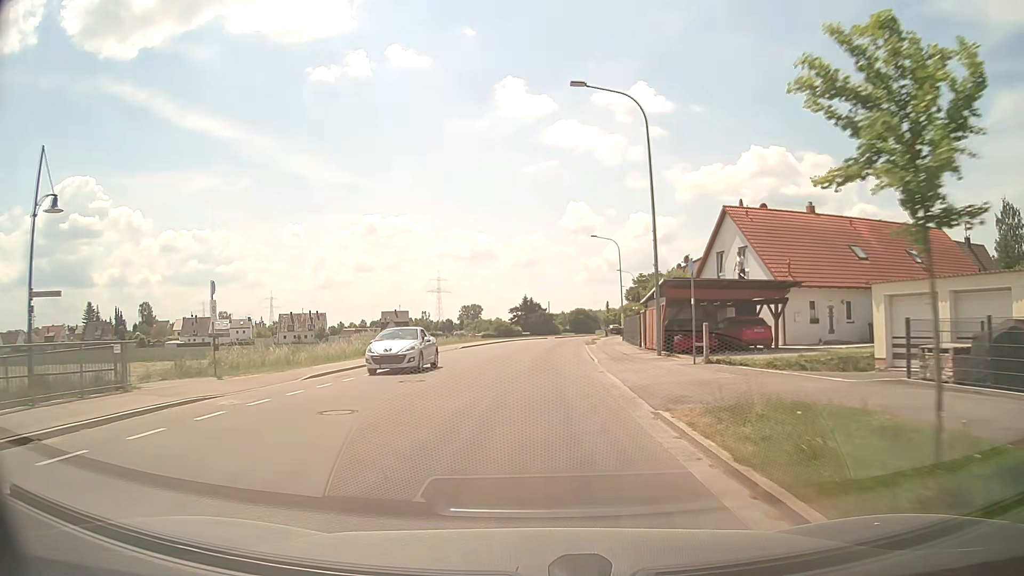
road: tertiary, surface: asphalt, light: Day
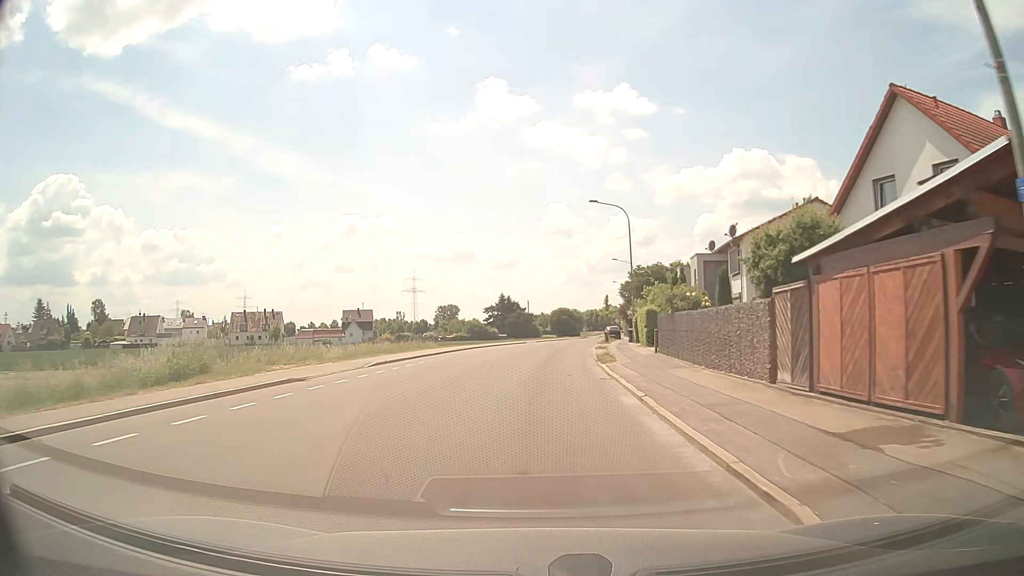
(+0.3, +21.0) m; +2°
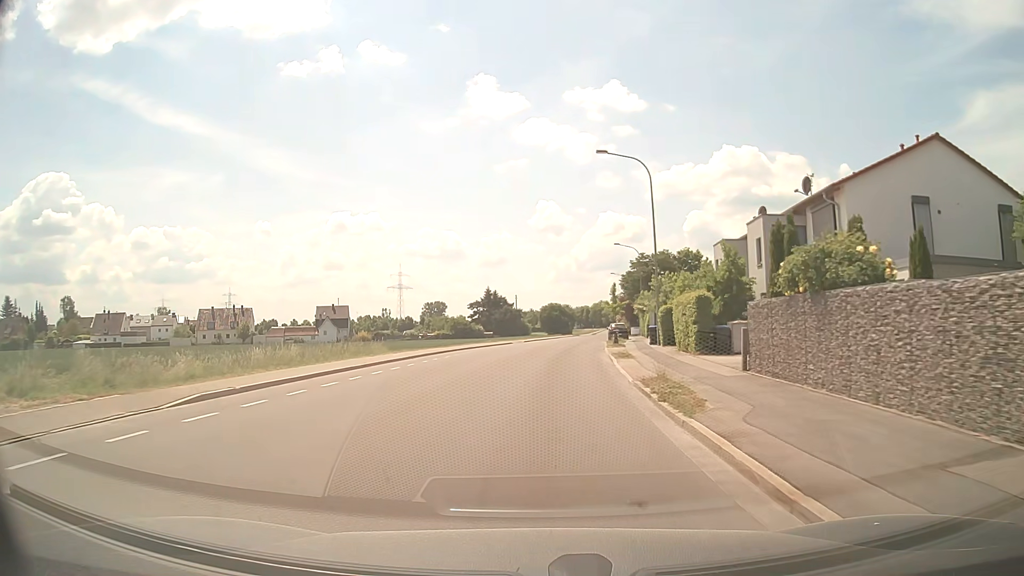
(+0.1, +14.1) m; +1°
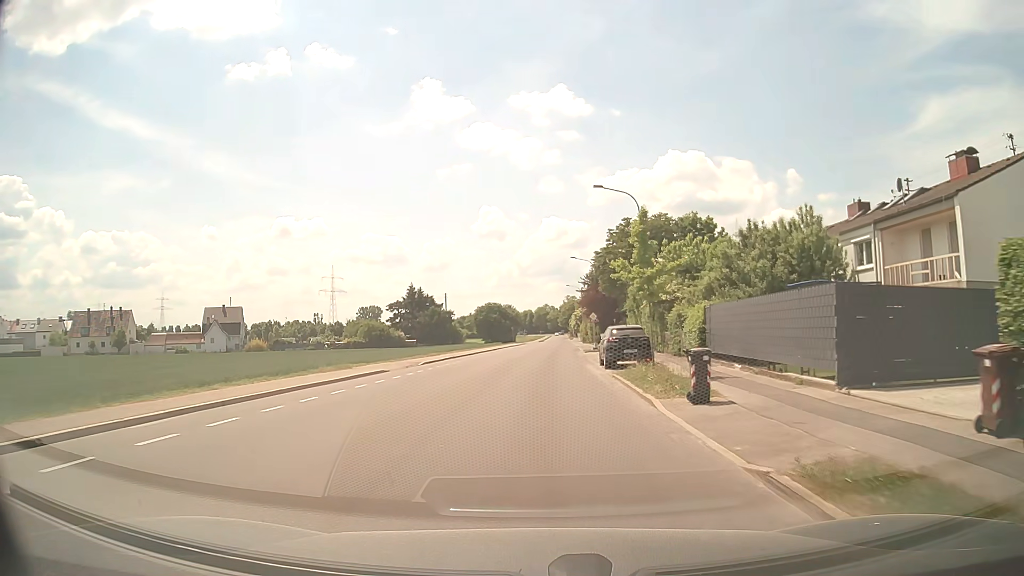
(+1.4, +34.4) m; +5°
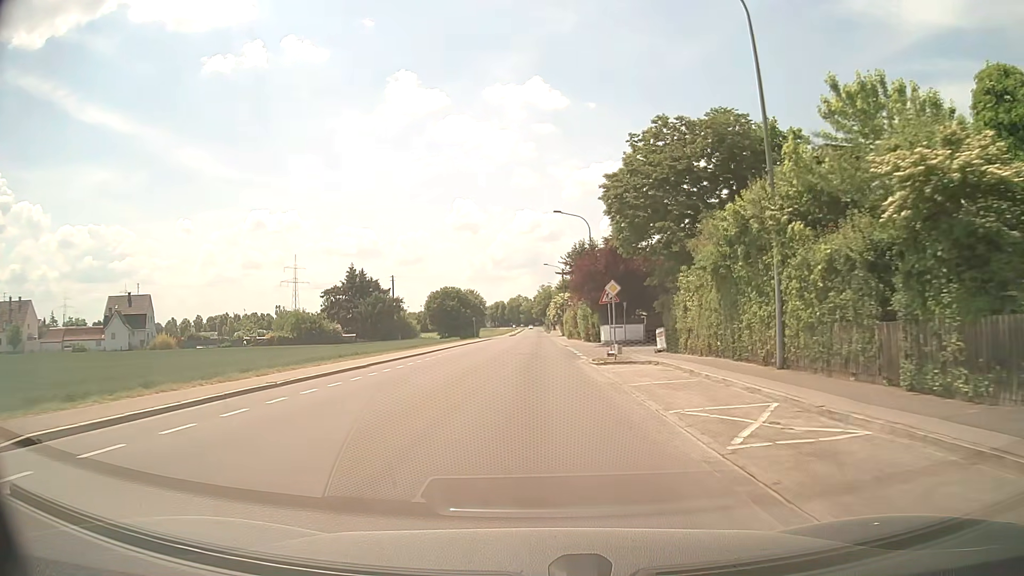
(+0.6, +28.1) m; +2°
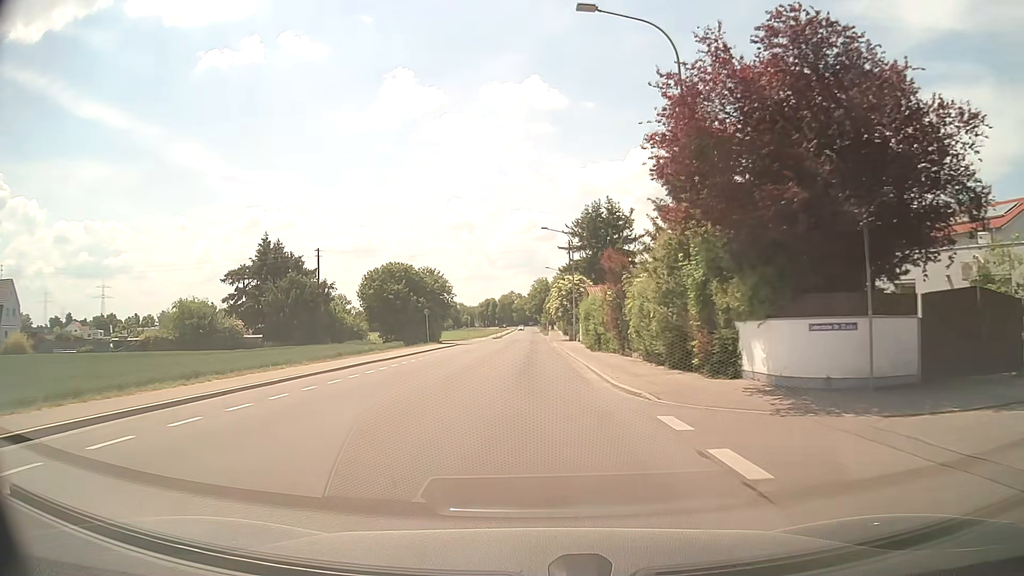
(+0.3, +36.9) m; +1°
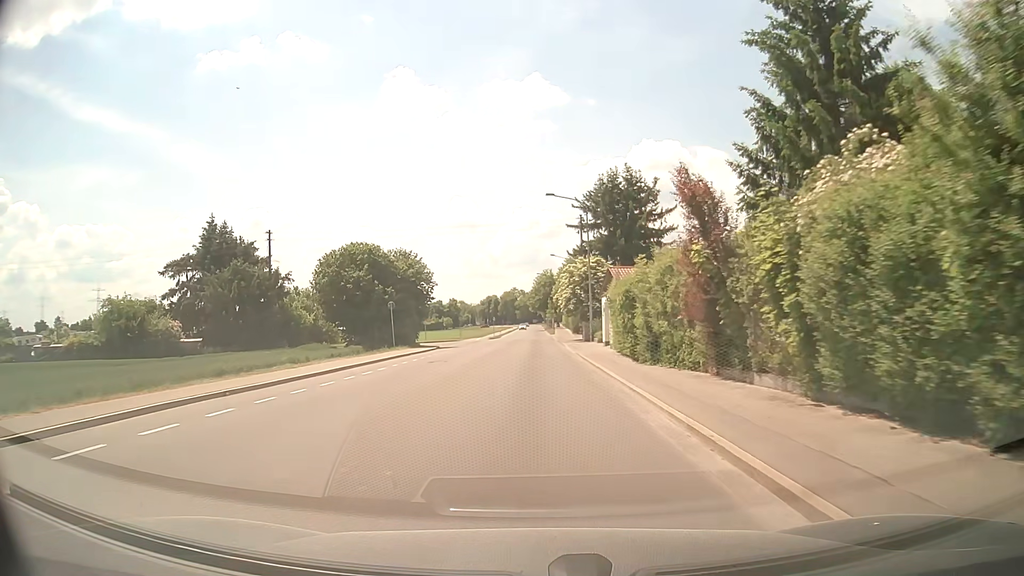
(0.0, +15.4) m; 0°
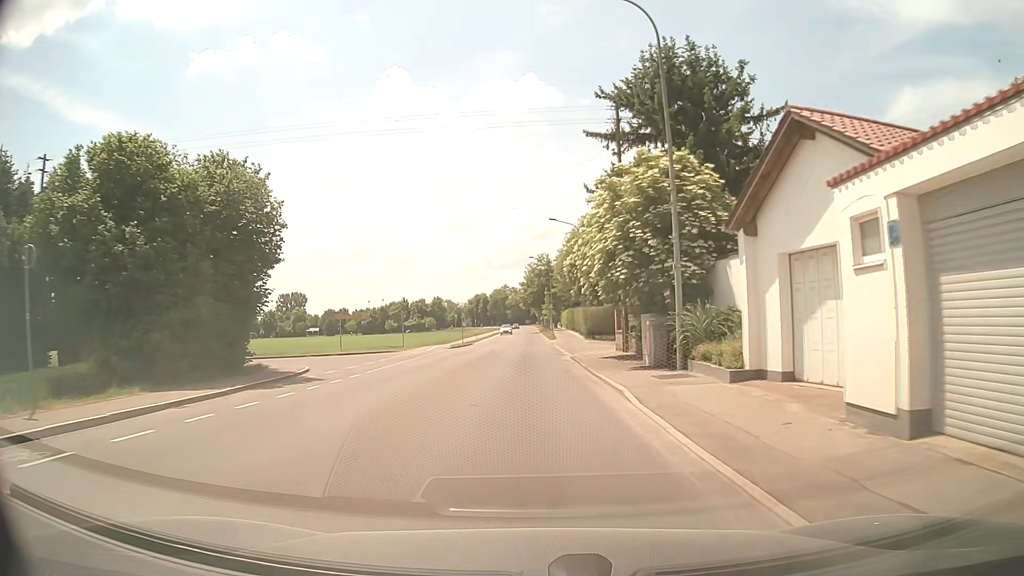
(+0.2, +31.7) m; 0°
(0, +10) (0, +20) (0, +30) (0, +40) (0, +50) (0, +60) (0, +70) (0, +80) (0, +90) (0, +100) m
